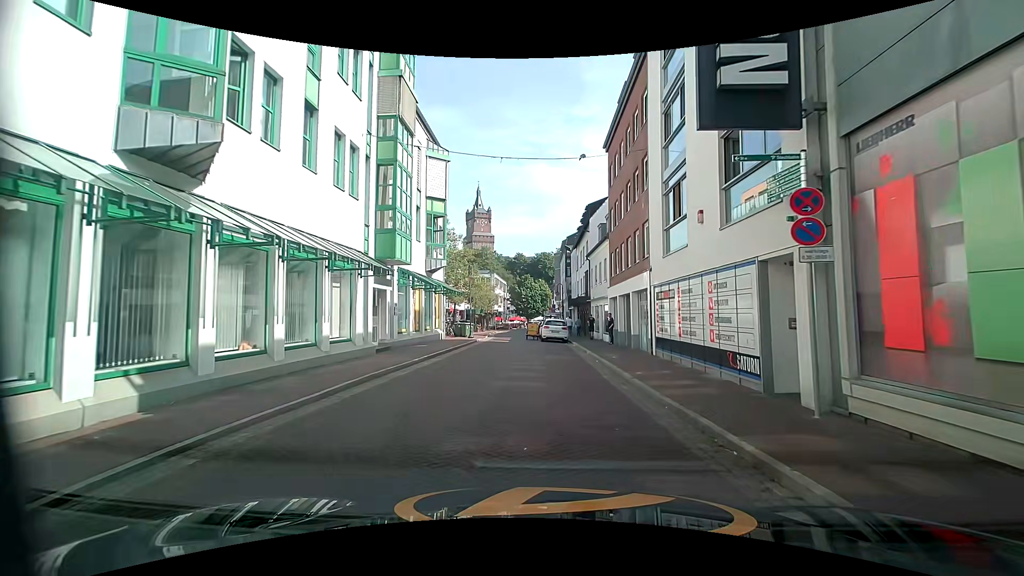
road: unclassified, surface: asphalt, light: Day
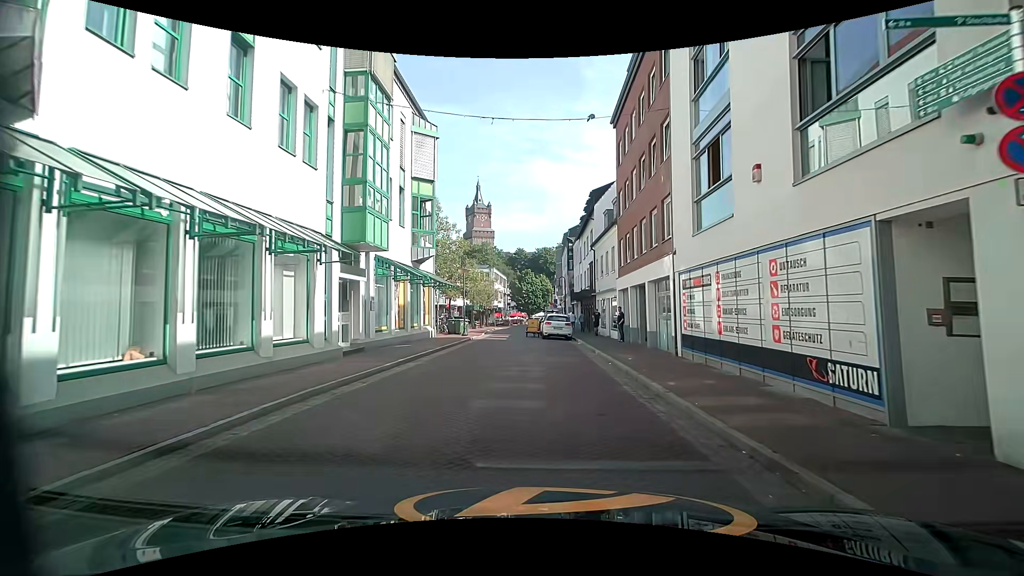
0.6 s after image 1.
(0.0, +3.2) m; -1°
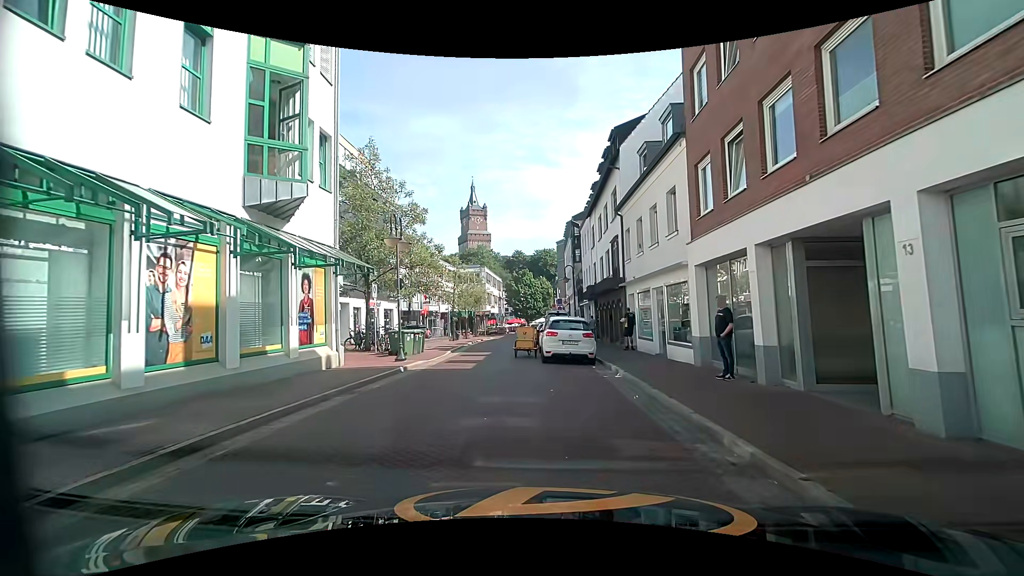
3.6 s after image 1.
(+0.3, +13.6) m; 0°
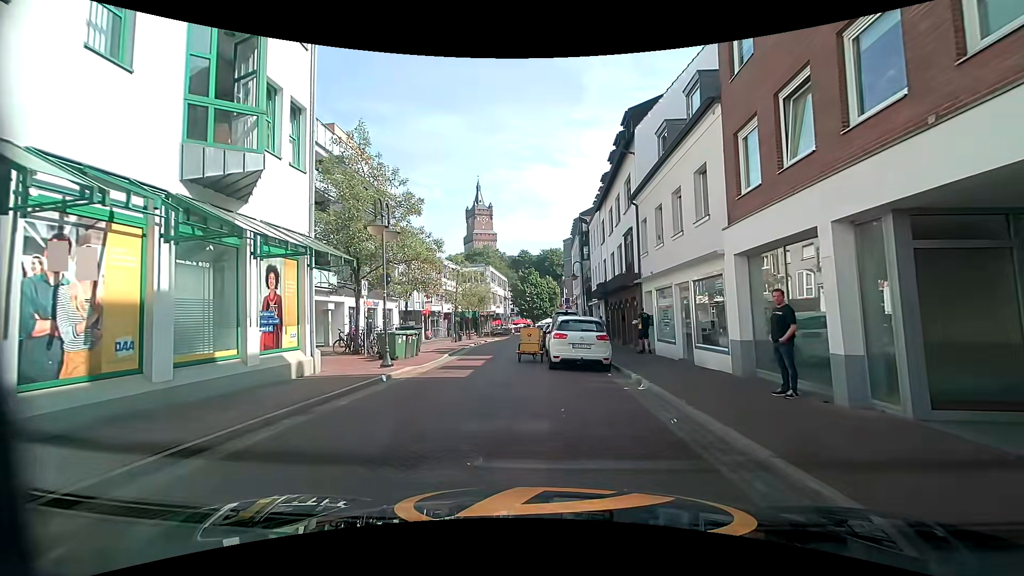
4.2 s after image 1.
(0.0, +2.2) m; -1°
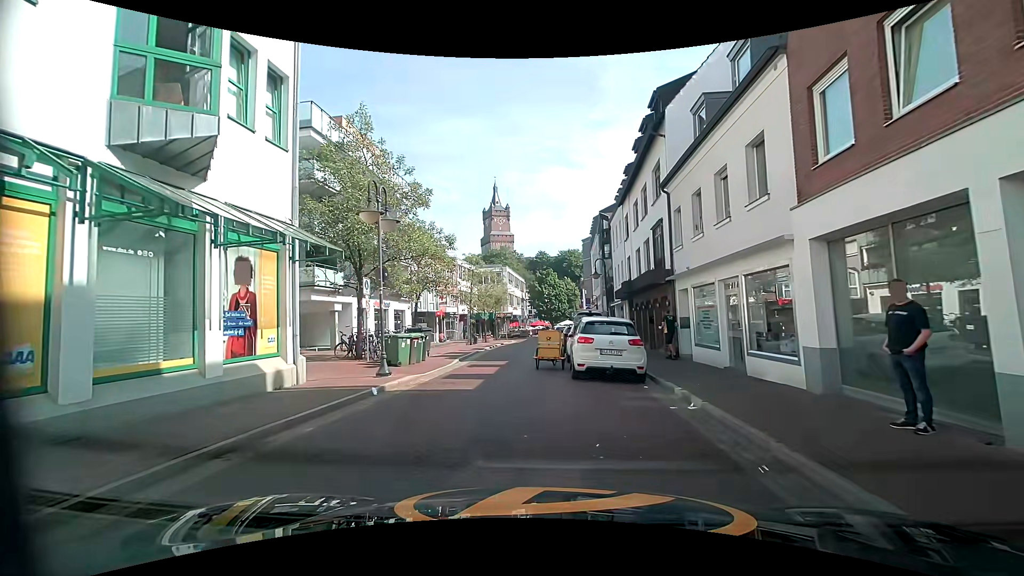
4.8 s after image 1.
(0.0, +2.1) m; -2°
